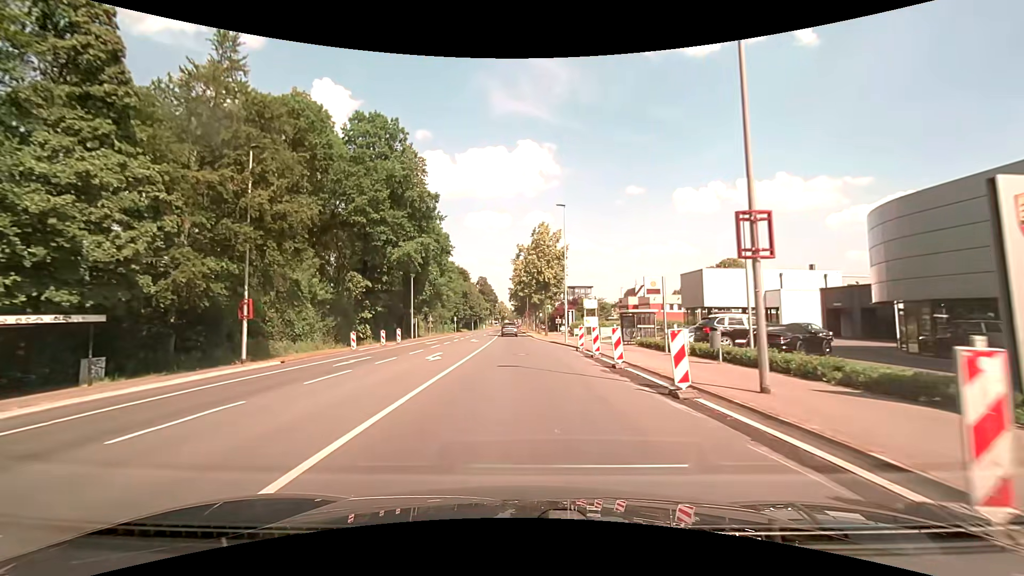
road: secondary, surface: asphalt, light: Day
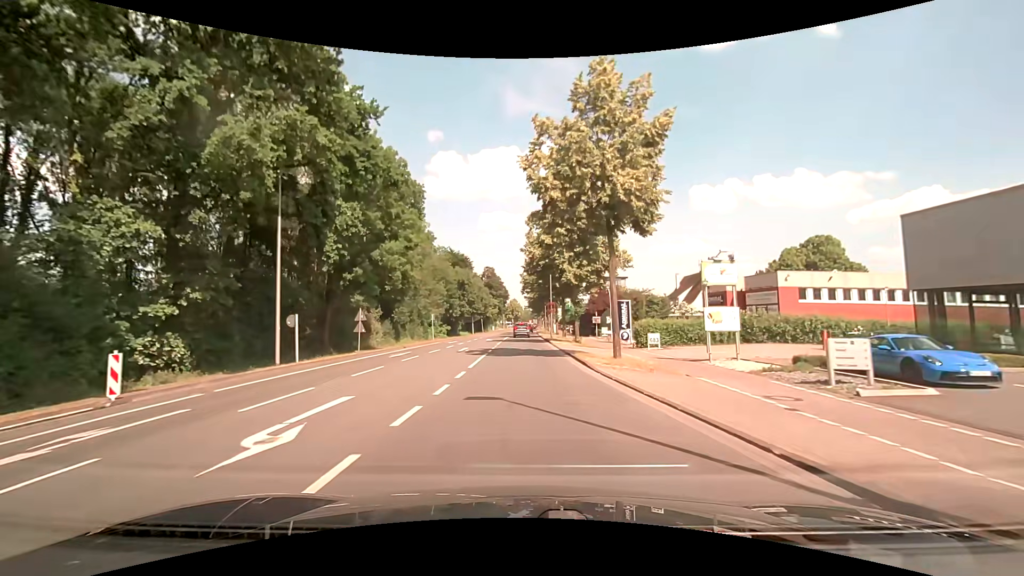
(-0.5, +34.0) m; -1°
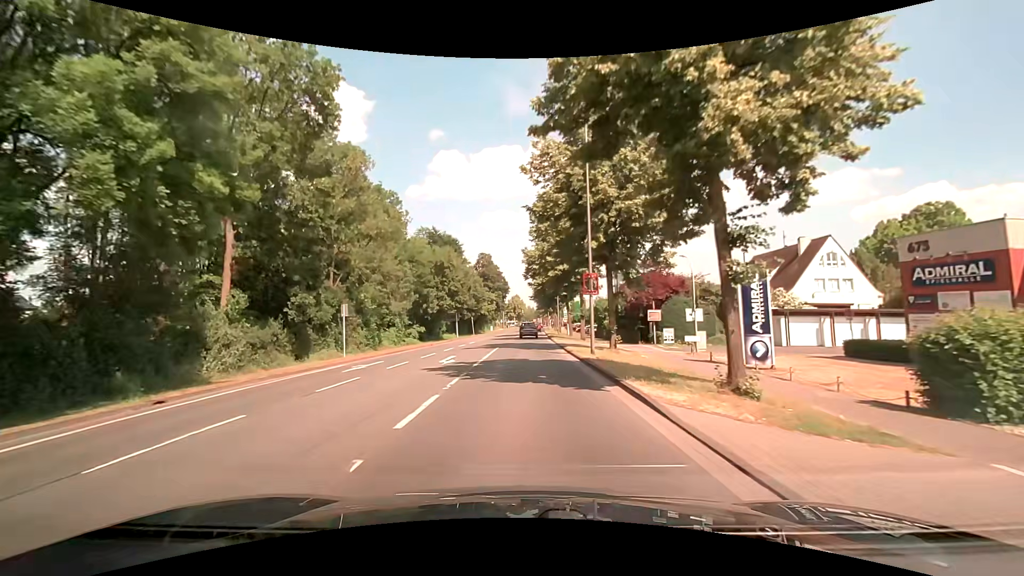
(-0.2, +27.1) m; 0°
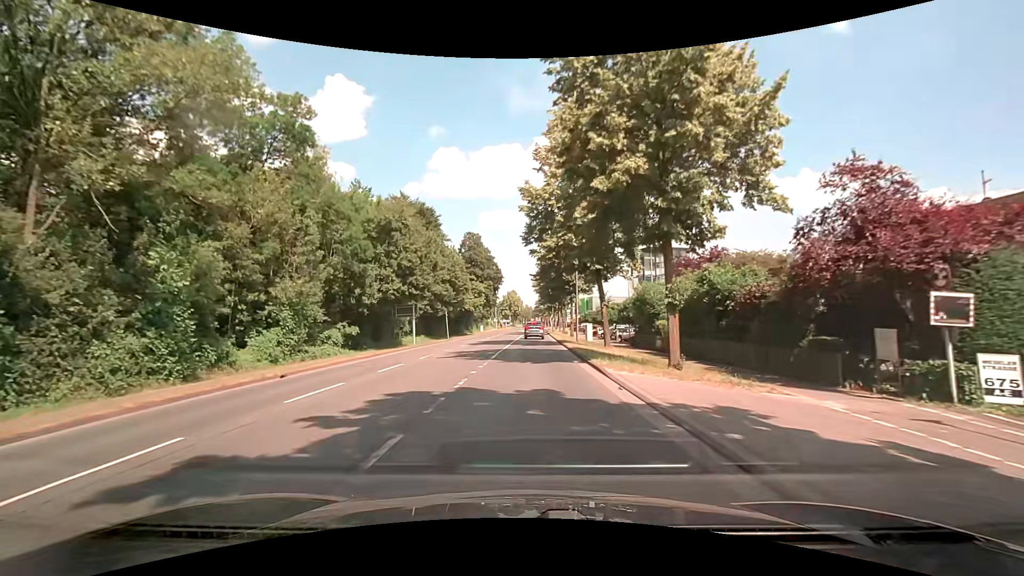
(-0.1, +25.8) m; 0°
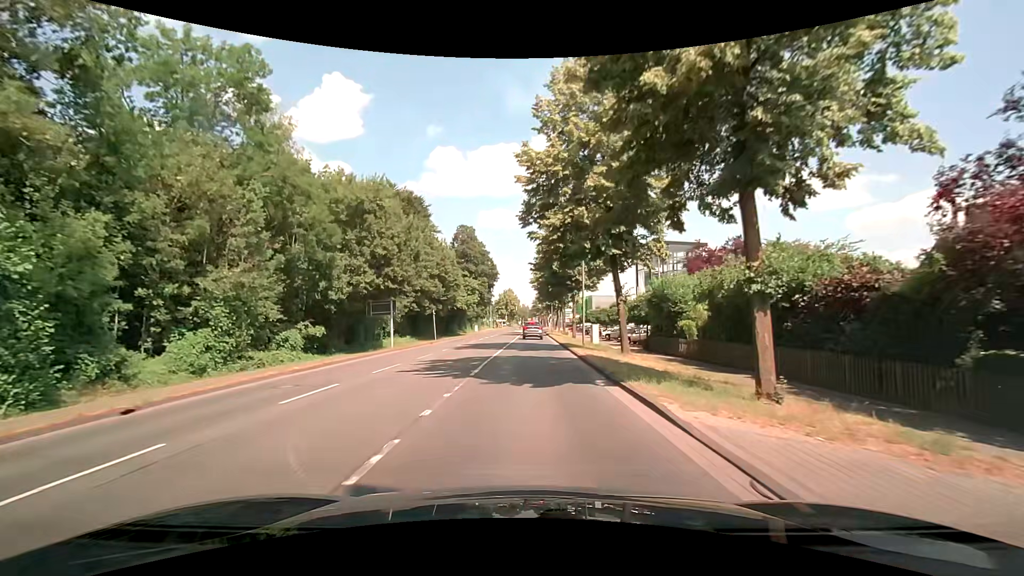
(+0.1, +6.3) m; 0°
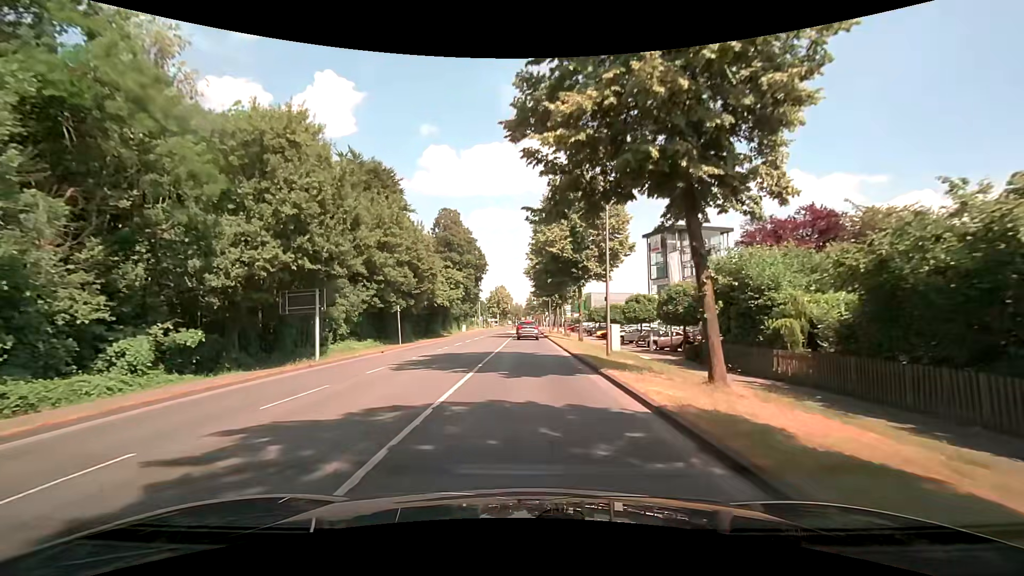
(+0.2, +12.3) m; +1°
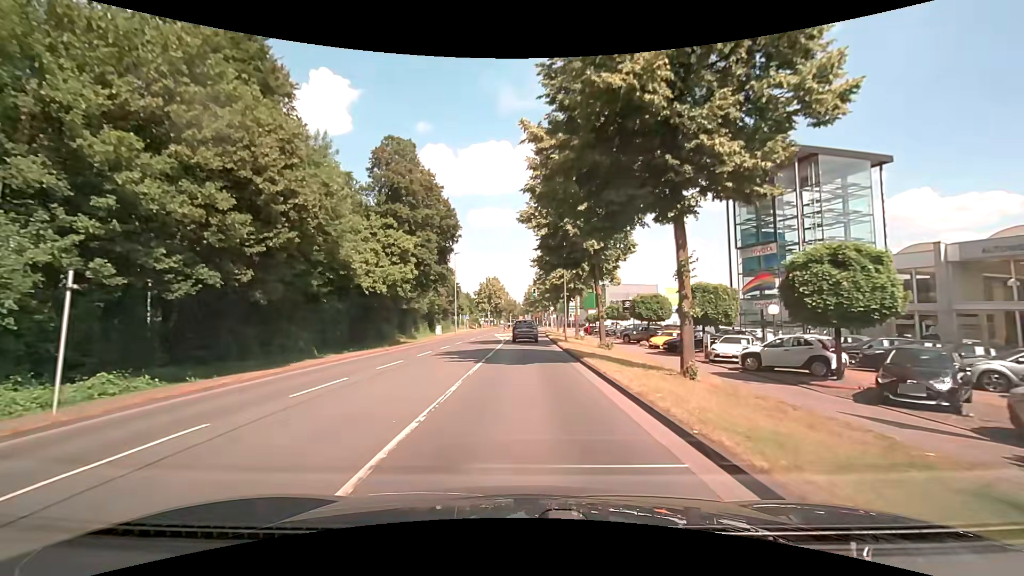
(+0.2, +28.8) m; 0°
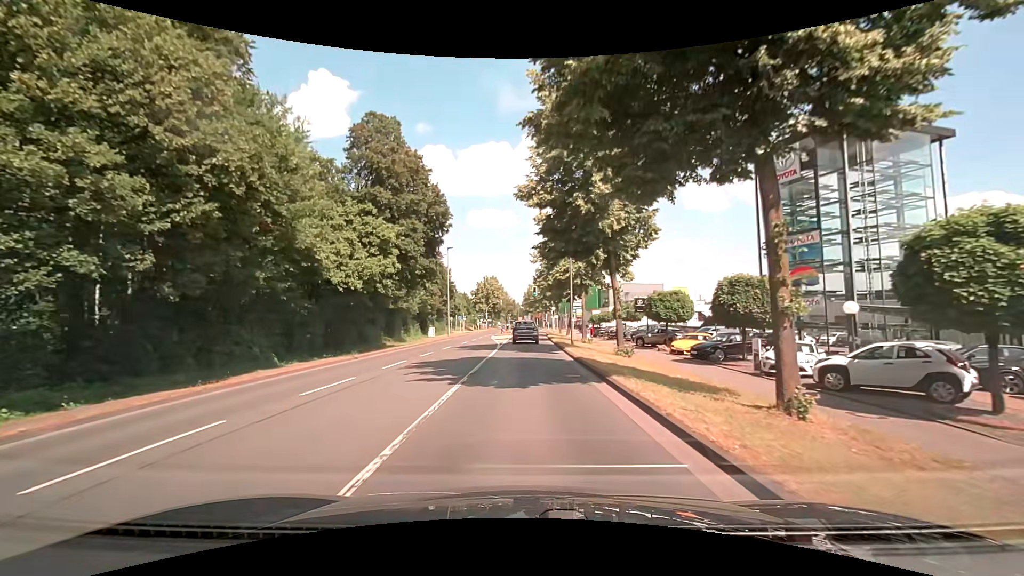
(0.0, +5.5) m; 0°
(0, +10) (0, +20) (0, +30) (0, +40) (+1, +50) (+1, +60) (+1, +70) (+2, +80) (+2, +90) (+2, +100) m
